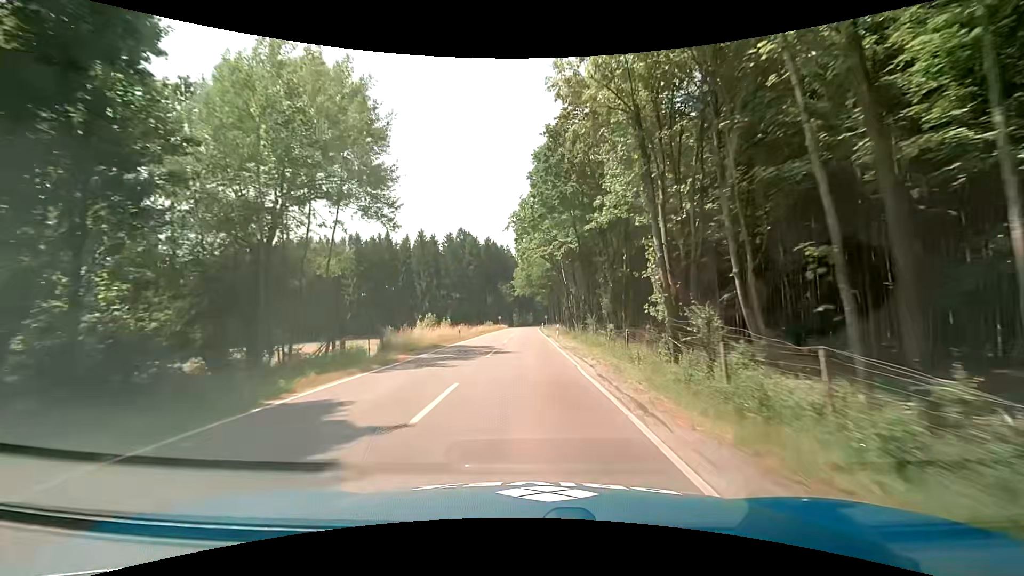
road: tertiary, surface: asphalt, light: Day
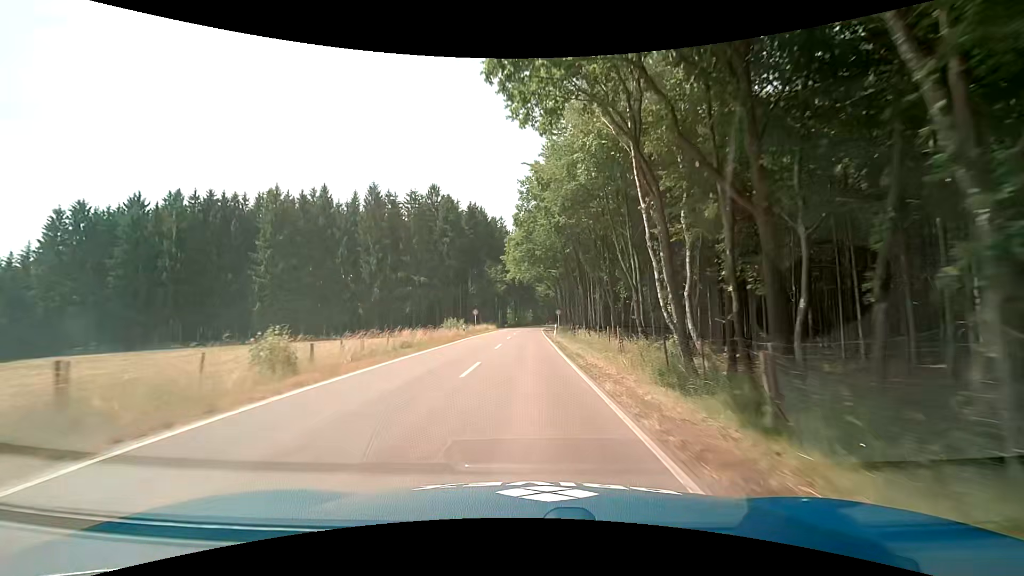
(-0.1, +43.1) m; -1°
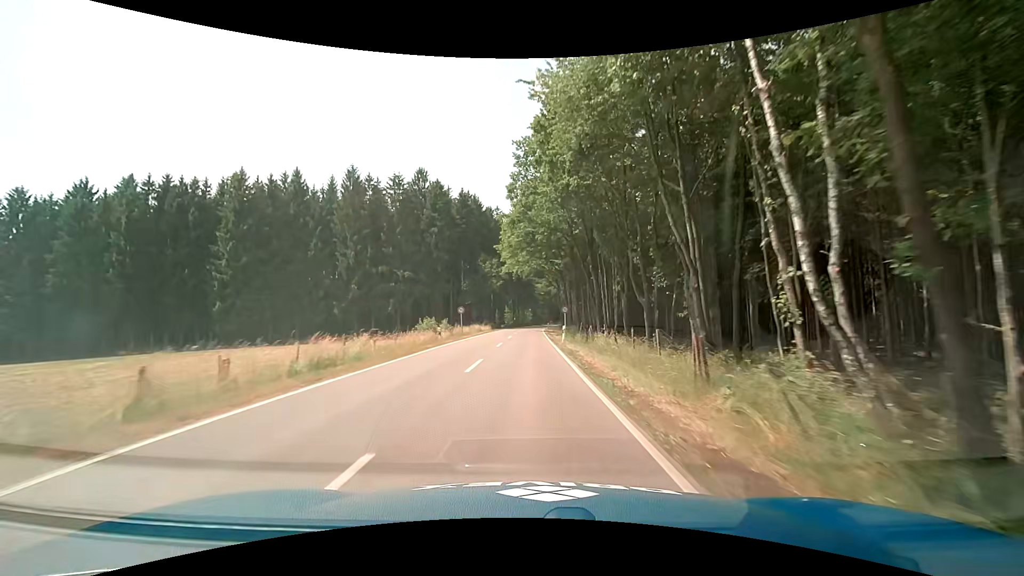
(+0.1, +10.7) m; 0°
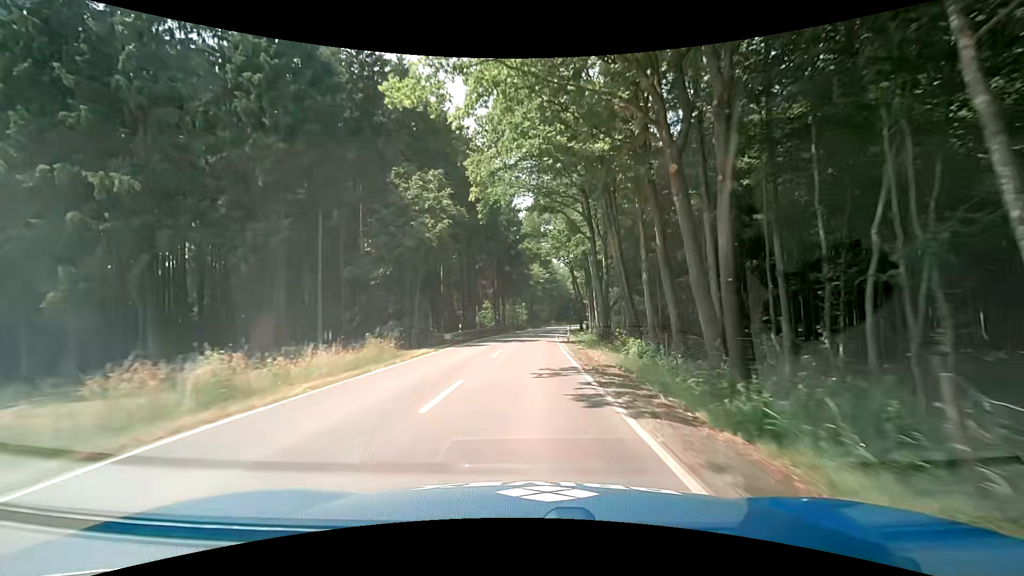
(+0.7, +53.5) m; +1°
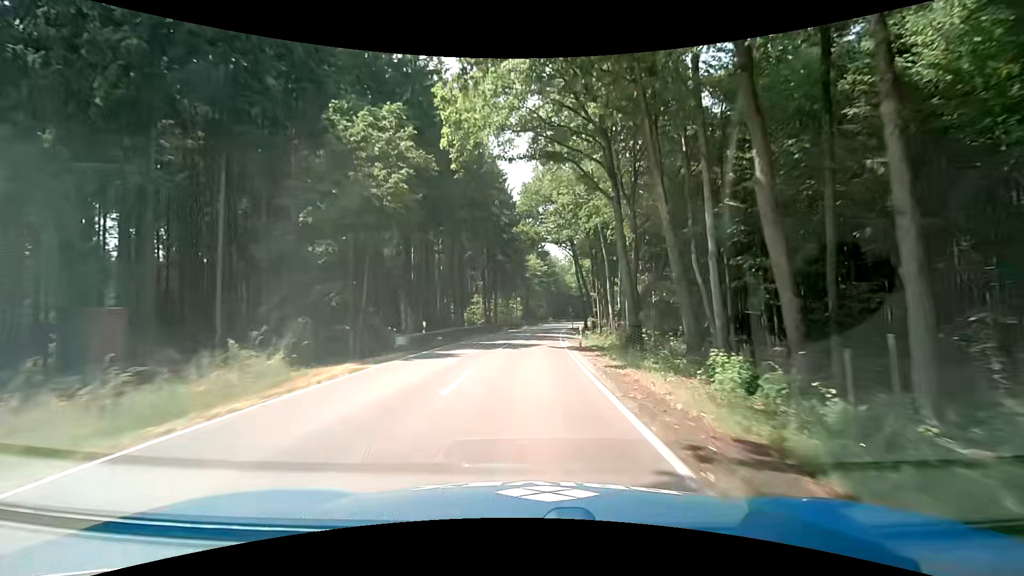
(+0.1, +10.7) m; +1°
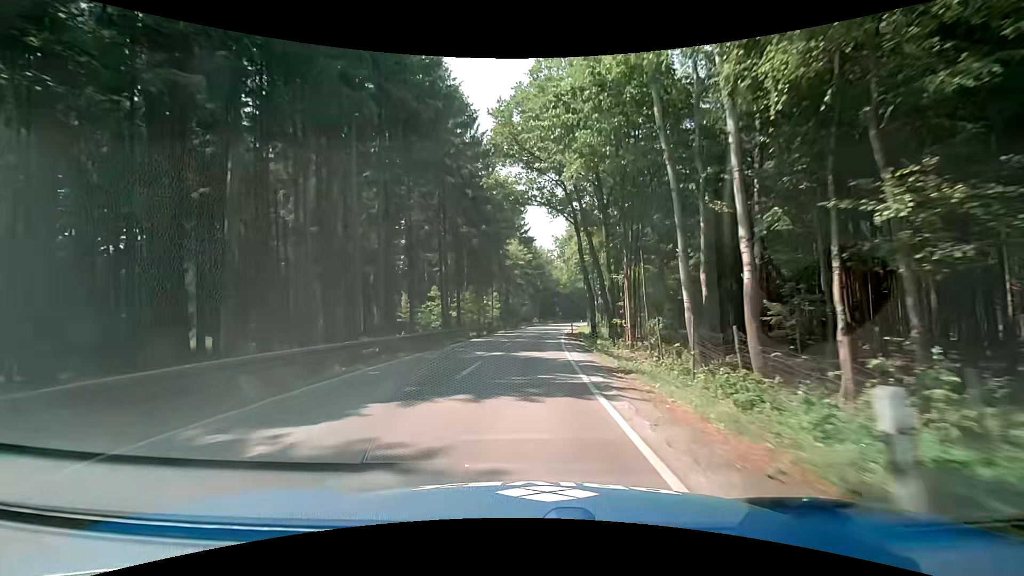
(+0.3, +21.4) m; +2°
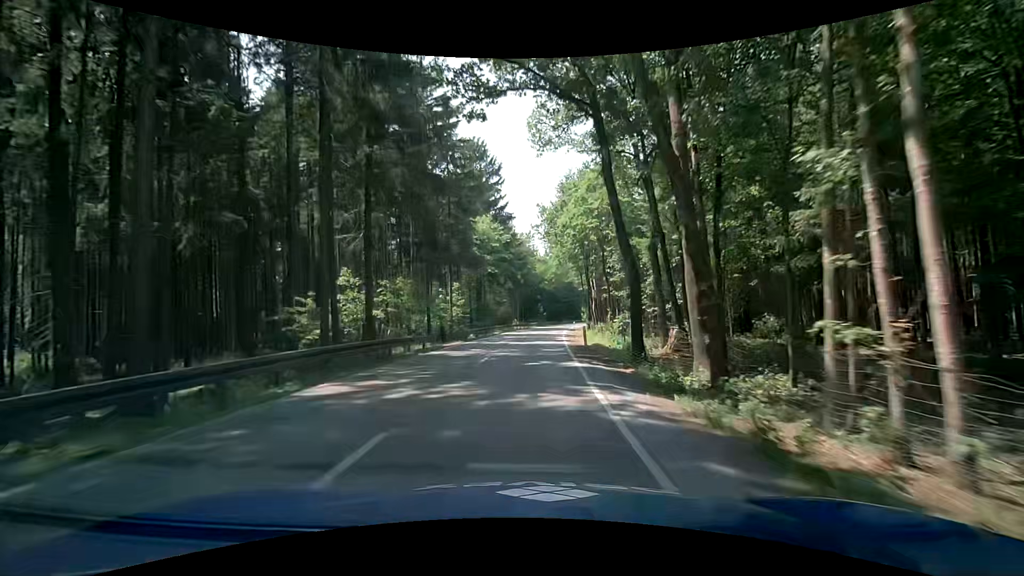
(+0.4, +21.4) m; +2°
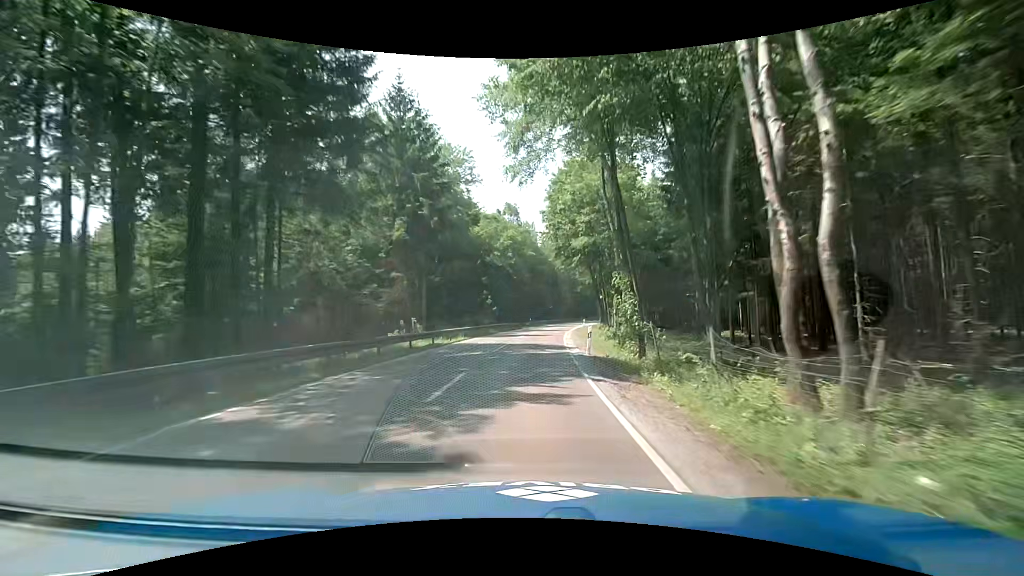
(+2.1, +53.7) m; +5°
(0, +10) (0, +20) (+1, +30) (+1, +40) (+2, +50) (+3, +60) (+5, +70) (+7, +80) (+9, +89) (+11, +99) m
